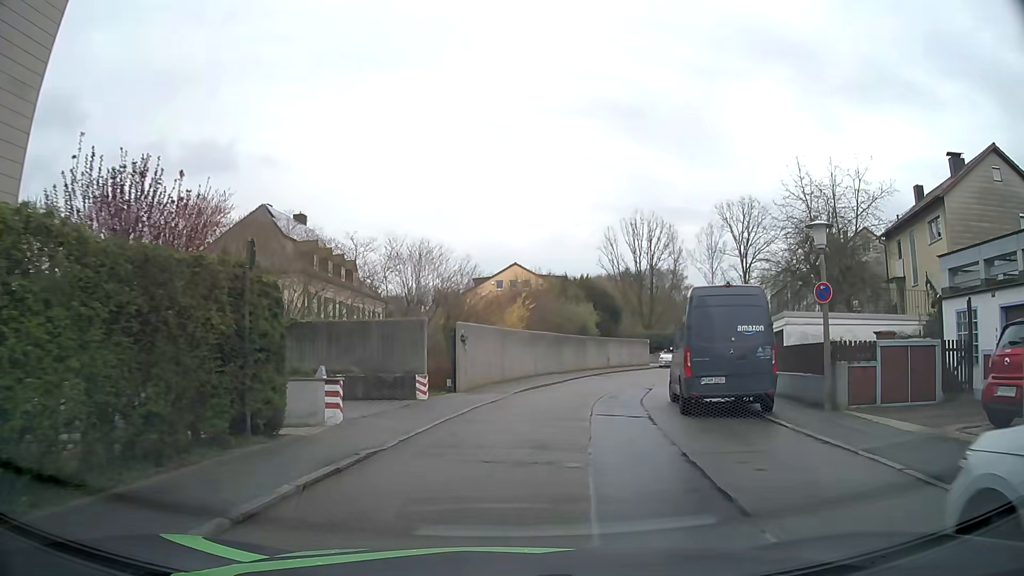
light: Day
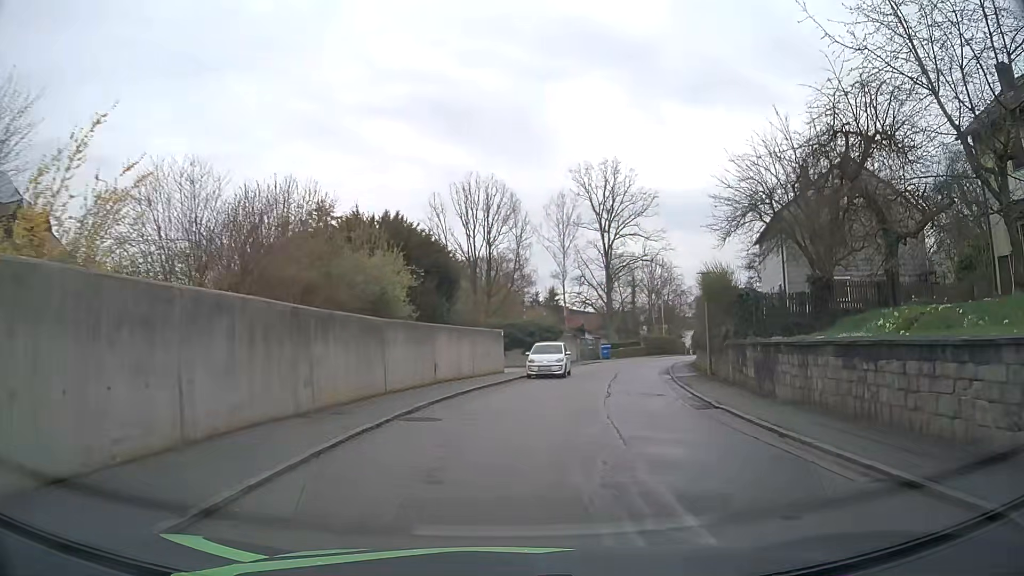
(+2.9, +21.8) m; +16°
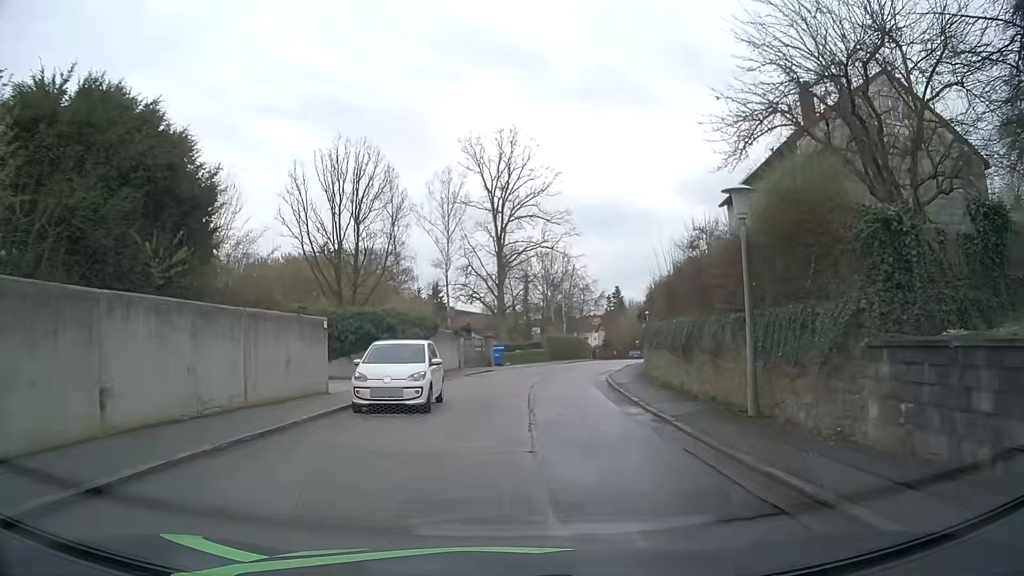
(+1.3, +14.2) m; +10°
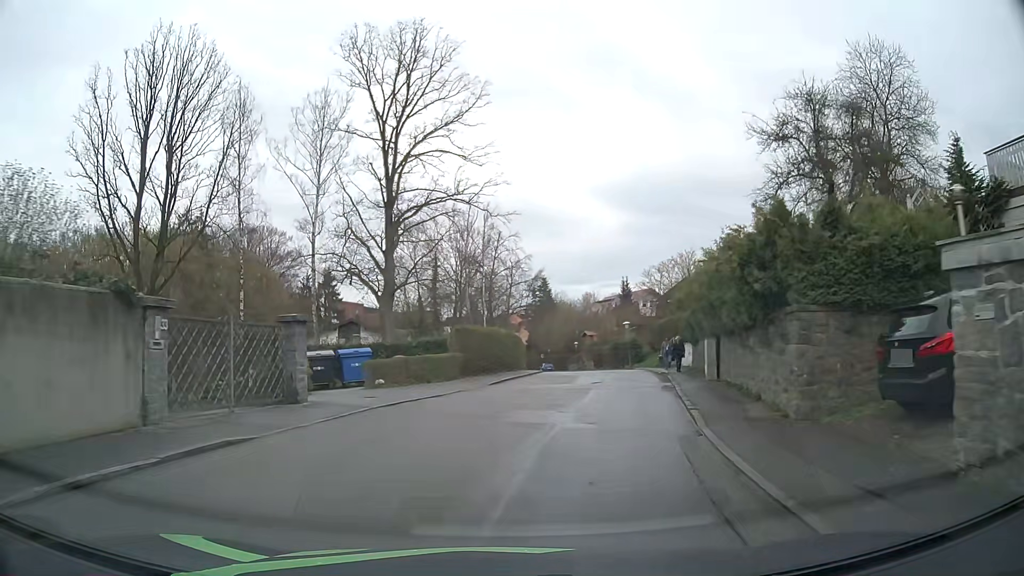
(+1.4, +25.1) m; +7°
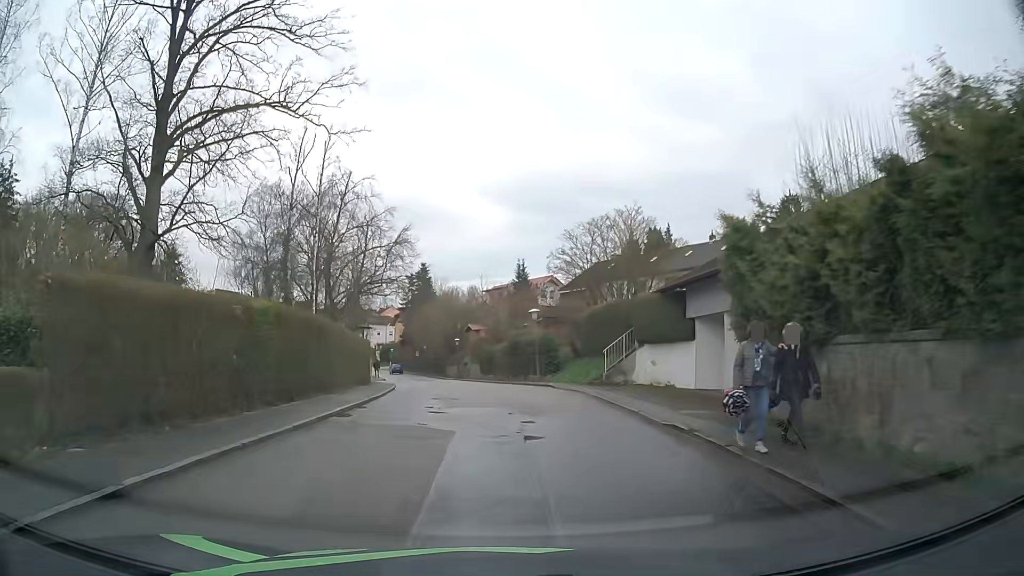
(+2.0, +19.7) m; +10°
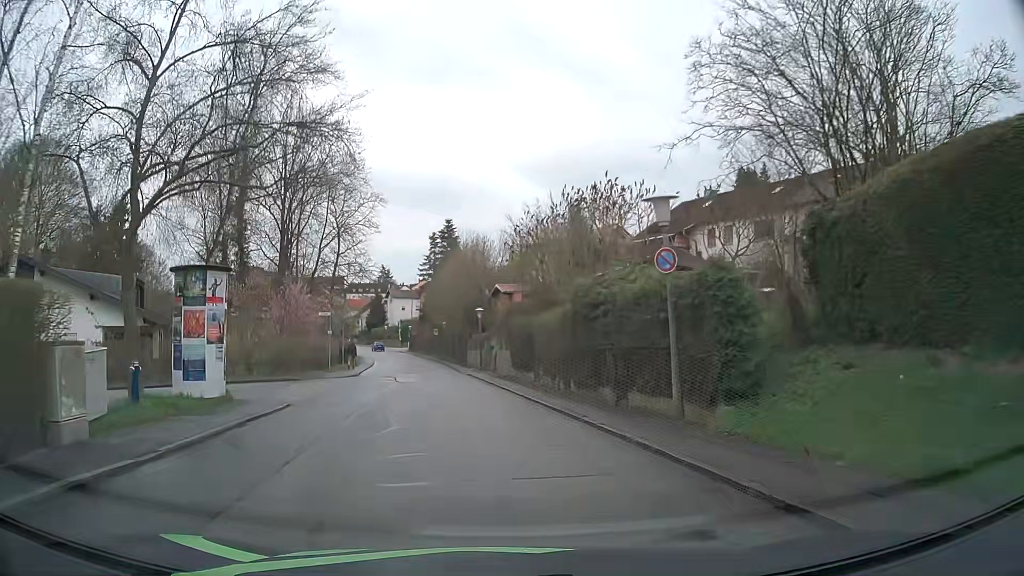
(-0.2, +24.8) m; -3°
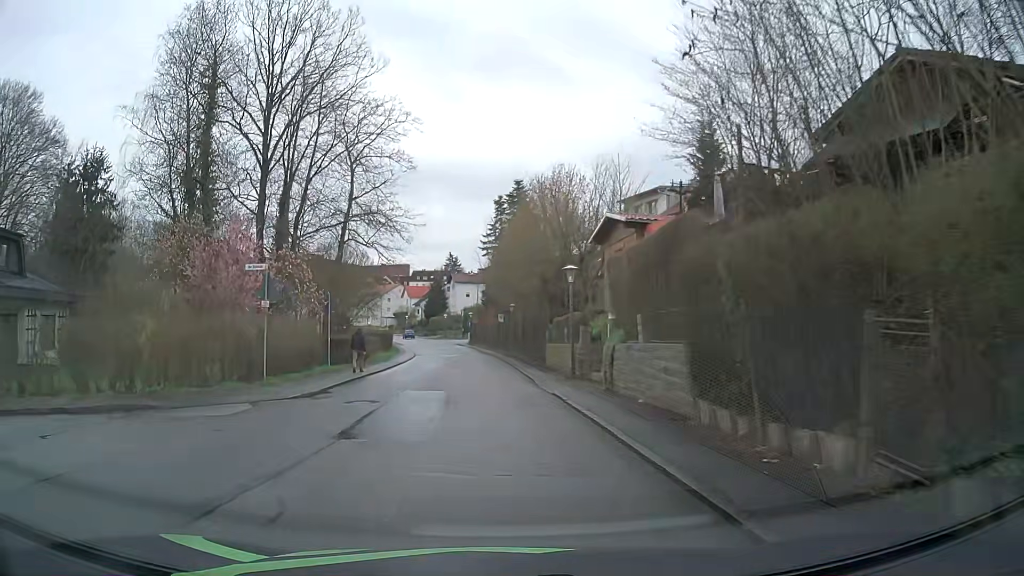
(-1.2, +19.9) m; -6°
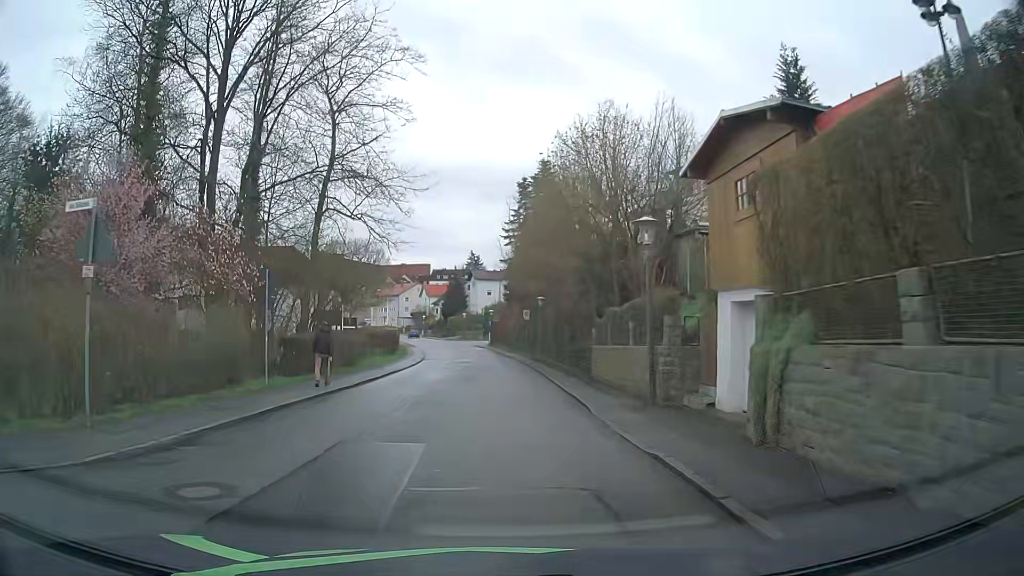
(-0.2, +9.5) m; -2°
(0, +10) (0, +20) (-1, +30) (-1, +40) (-2, +50) (-3, +60) (-4, +70) (-6, +80) (-8, +89) (-10, +99) m
